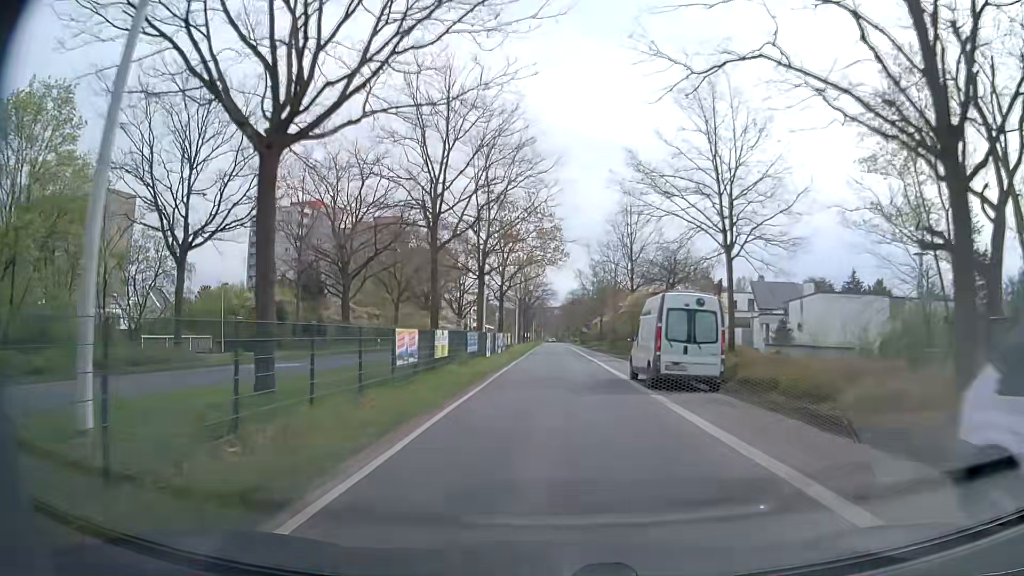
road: secondary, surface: asphalt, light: Day
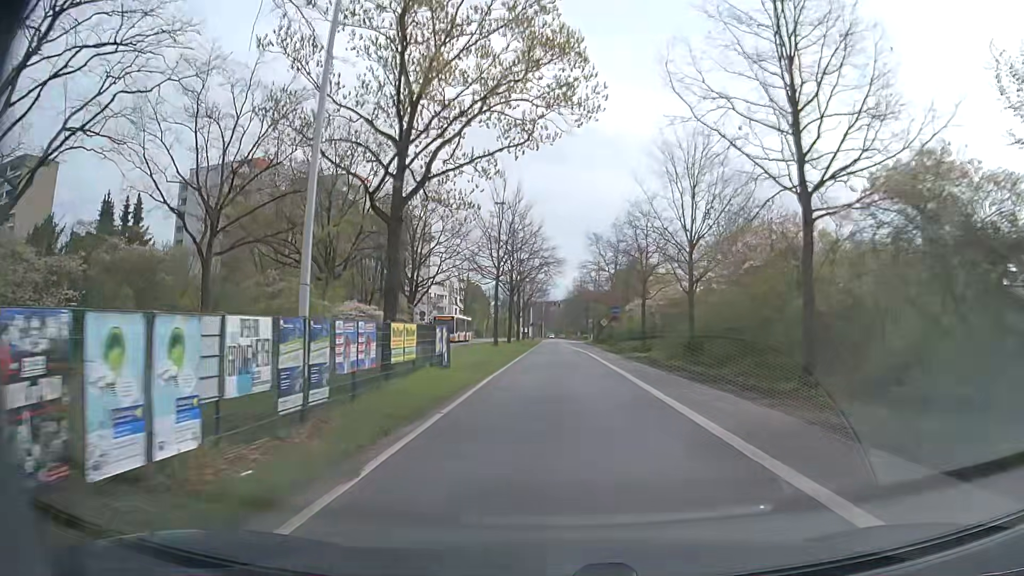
(+0.4, +38.1) m; +1°
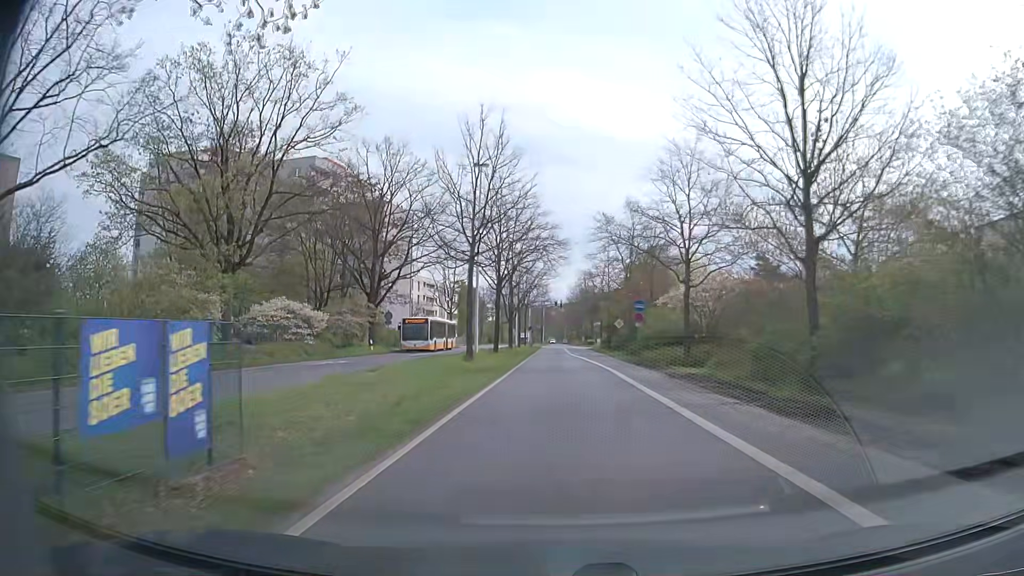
(0.0, +15.3) m; 0°
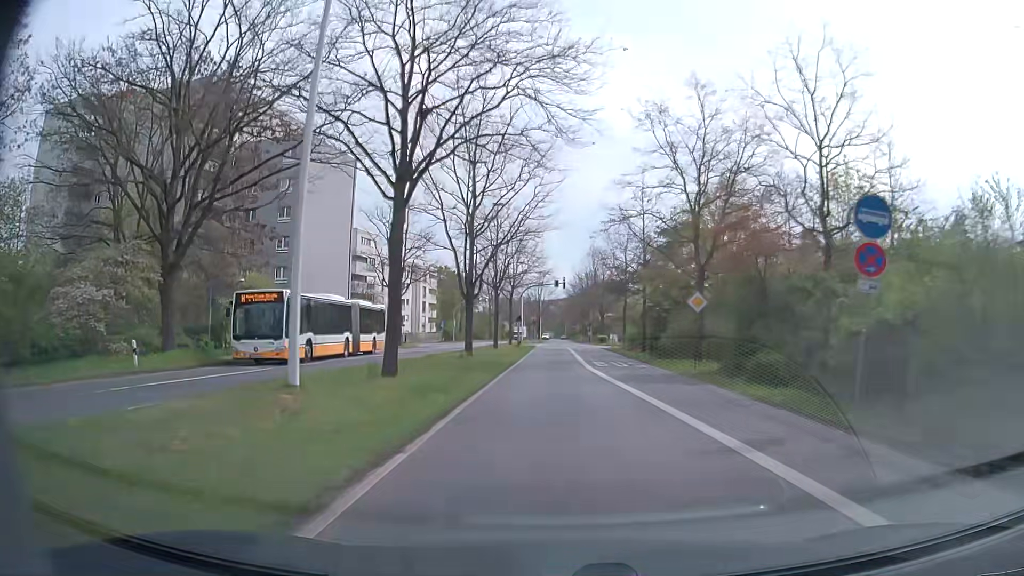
(-0.2, +30.6) m; -1°
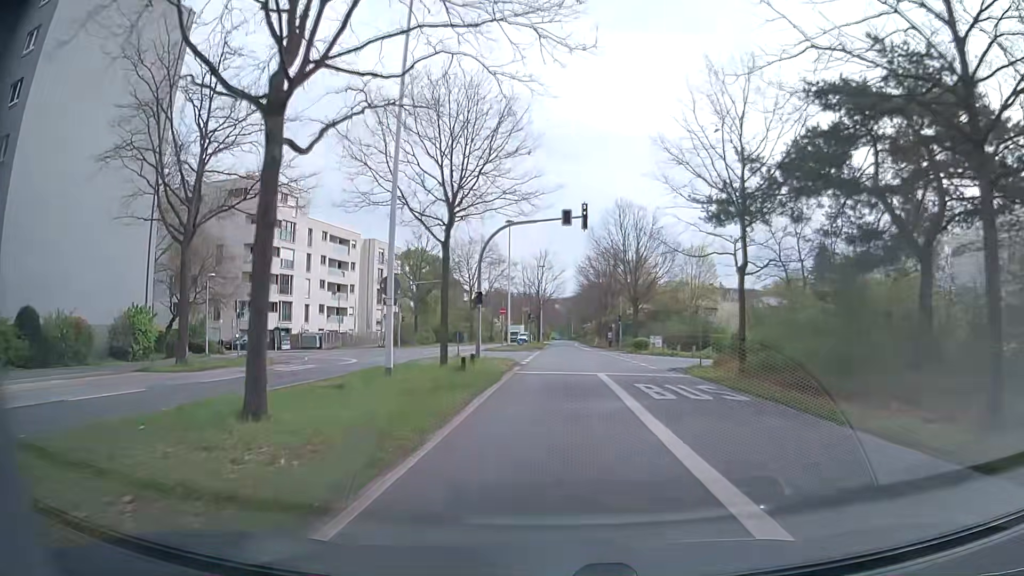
(+0.2, +38.3) m; 0°
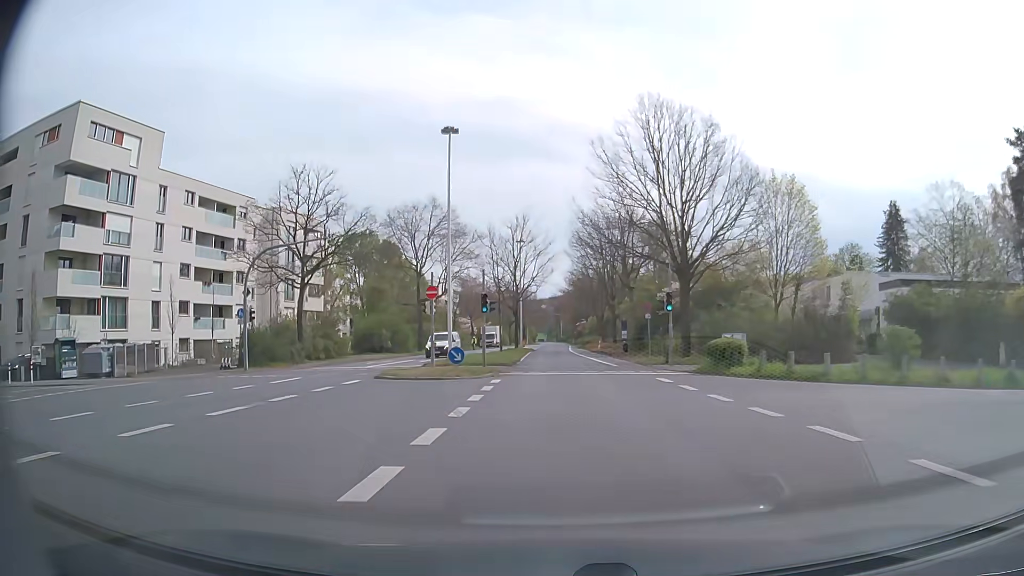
(+0.3, +30.6) m; +1°
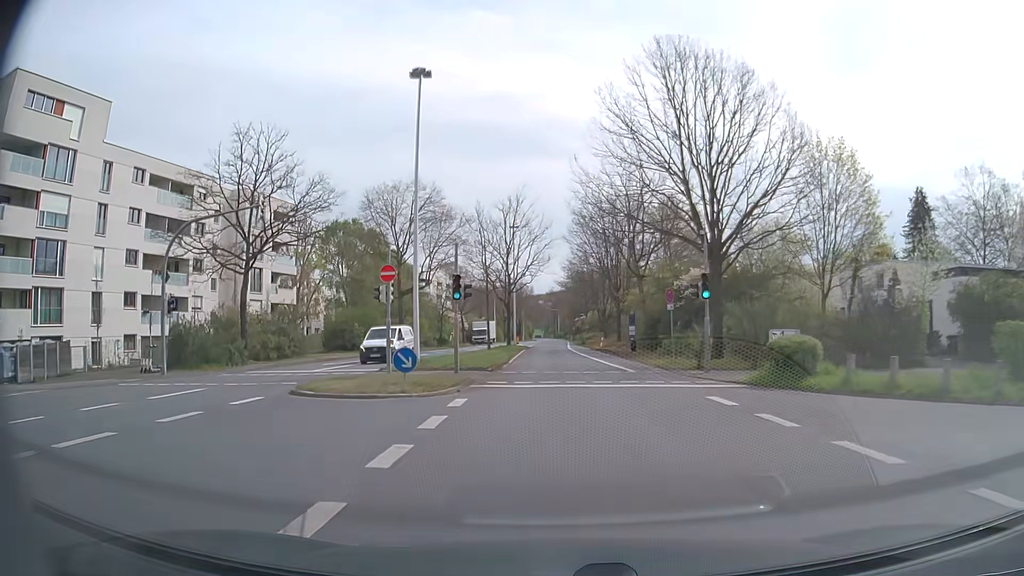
(0.0, +7.7) m; +1°
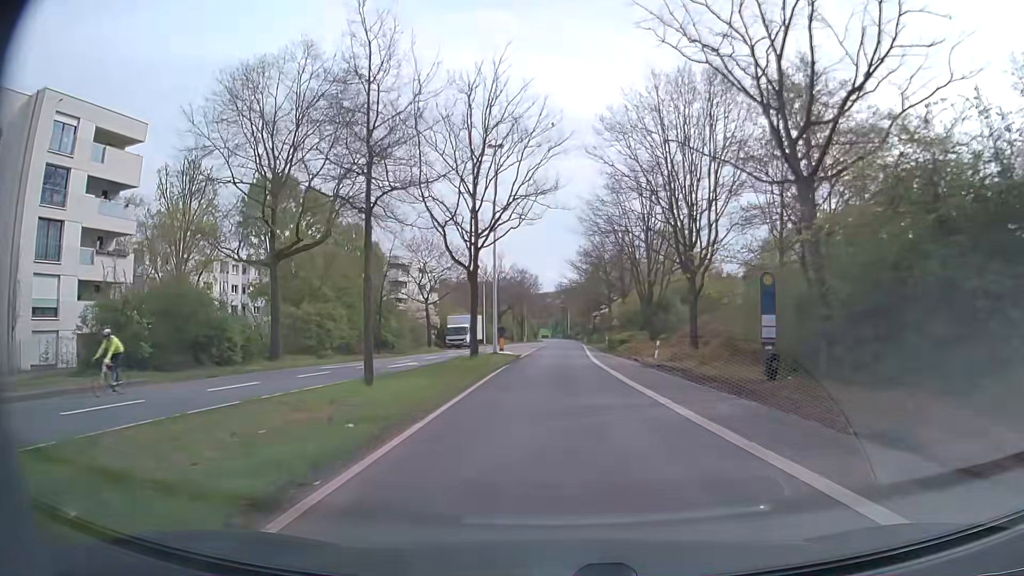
(-0.2, +30.7) m; -1°
(0, +10) (0, +20) (0, +30) (0, +40) (0, +50) (0, +60) (0, +70) (0, +80) (+1, +90) (+1, +100) m
